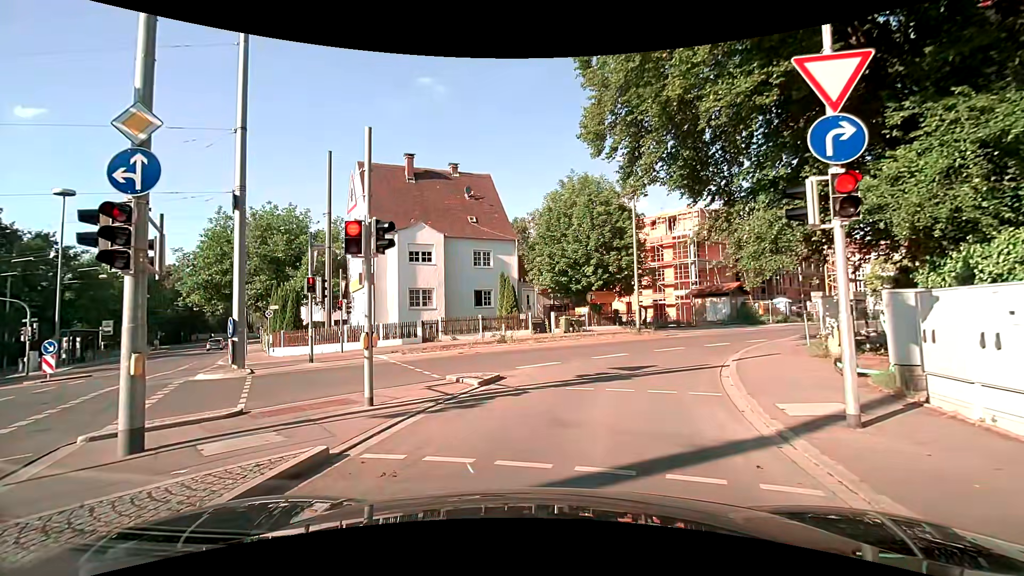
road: residential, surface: asphalt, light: Day
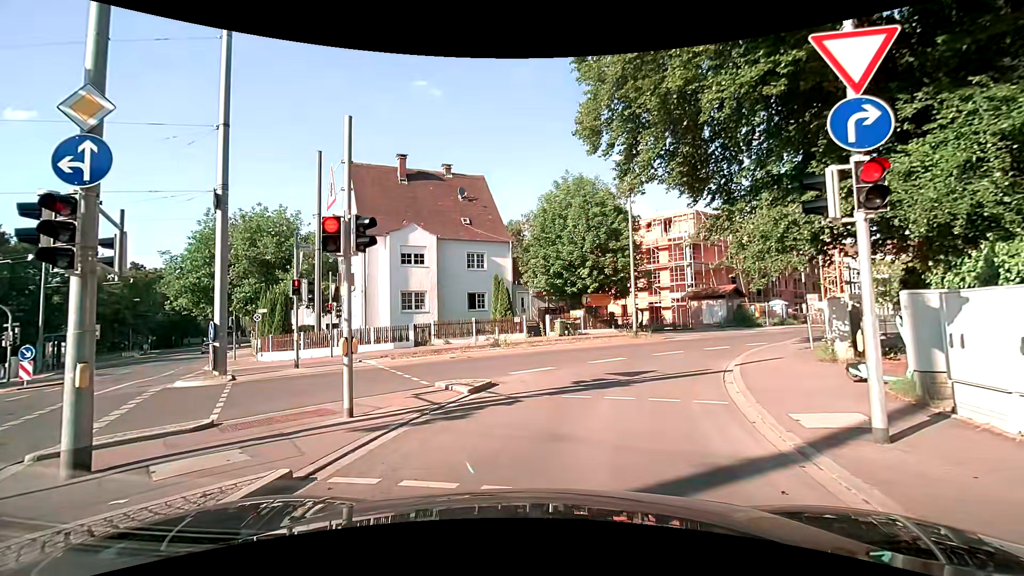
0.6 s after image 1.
(0.0, +0.6) m; 0°
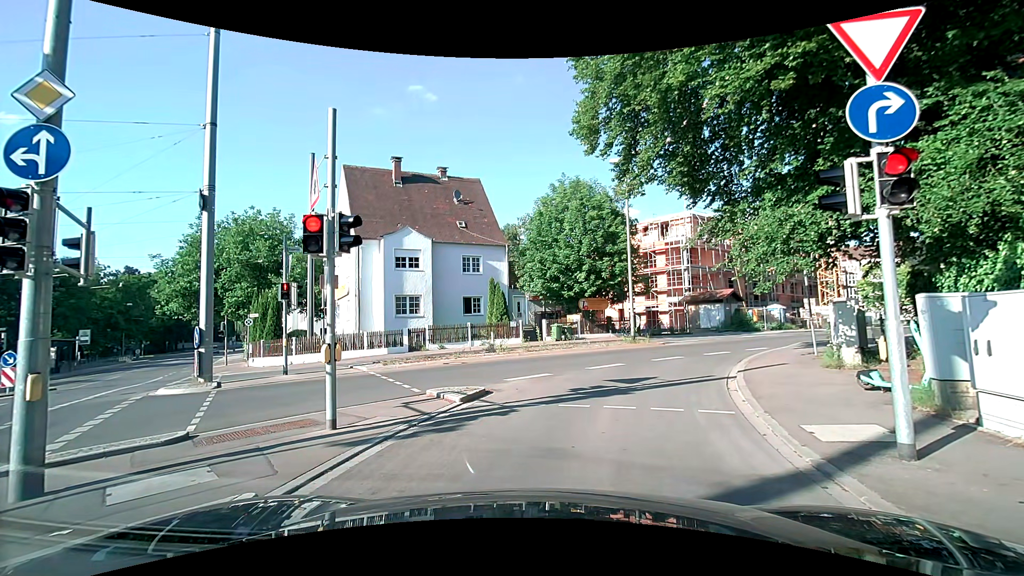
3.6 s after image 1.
(0.0, +0.5) m; 0°
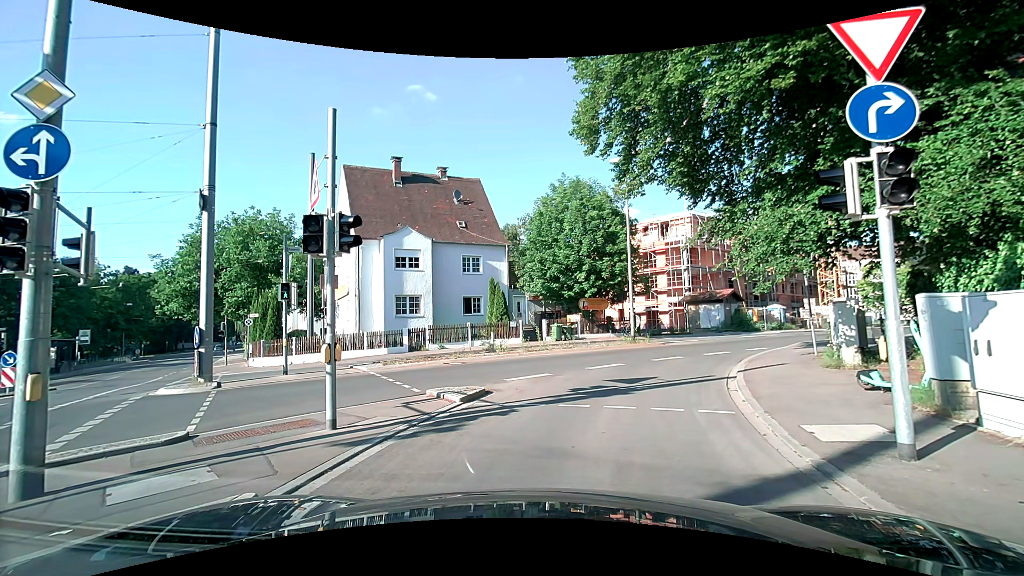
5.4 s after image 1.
(0.0, 0.0) m; 0°
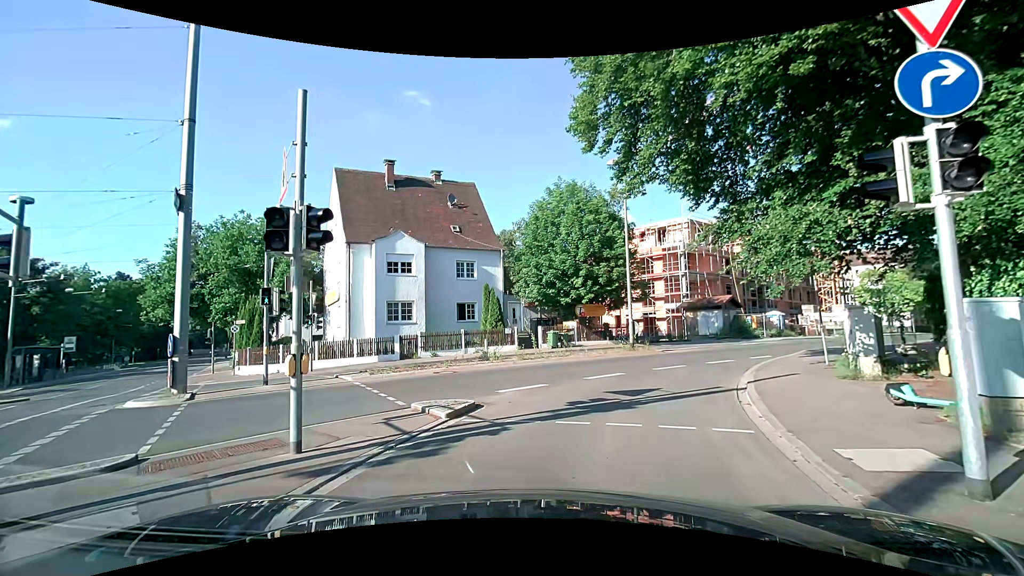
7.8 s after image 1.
(0.0, +0.9) m; 0°
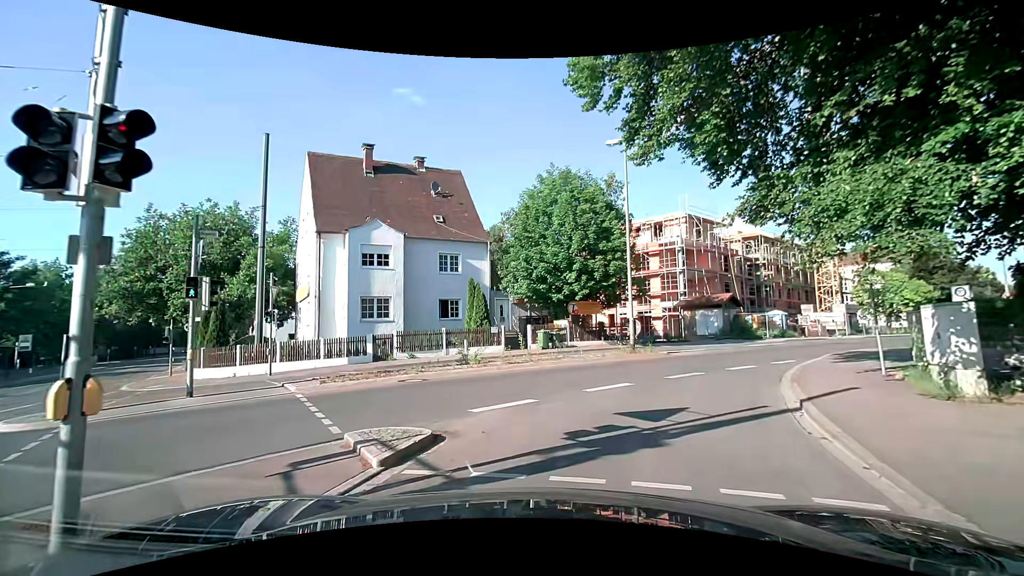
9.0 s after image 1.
(-0.1, +2.9) m; -2°
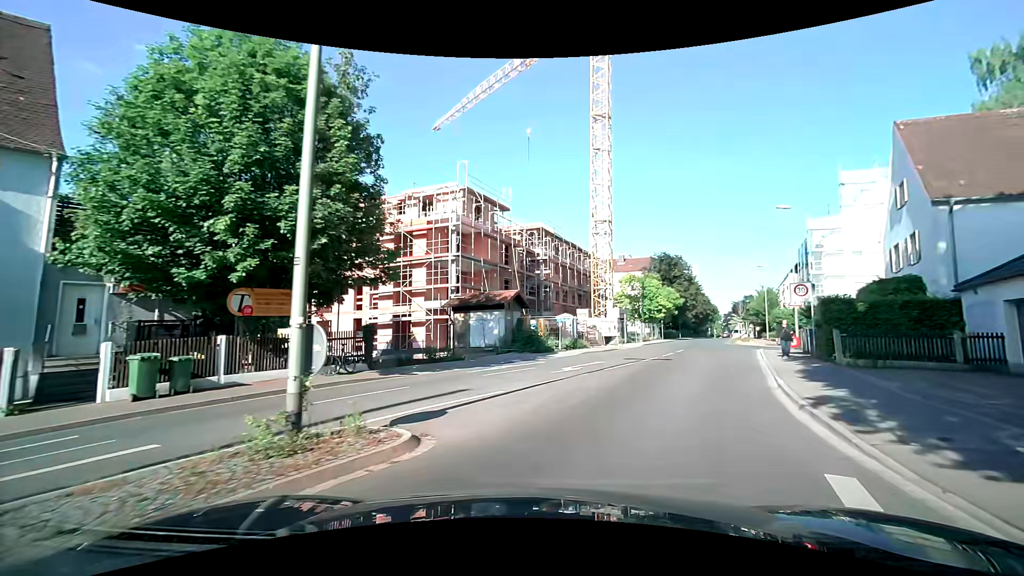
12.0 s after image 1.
(+3.2, +14.7) m; +27°
